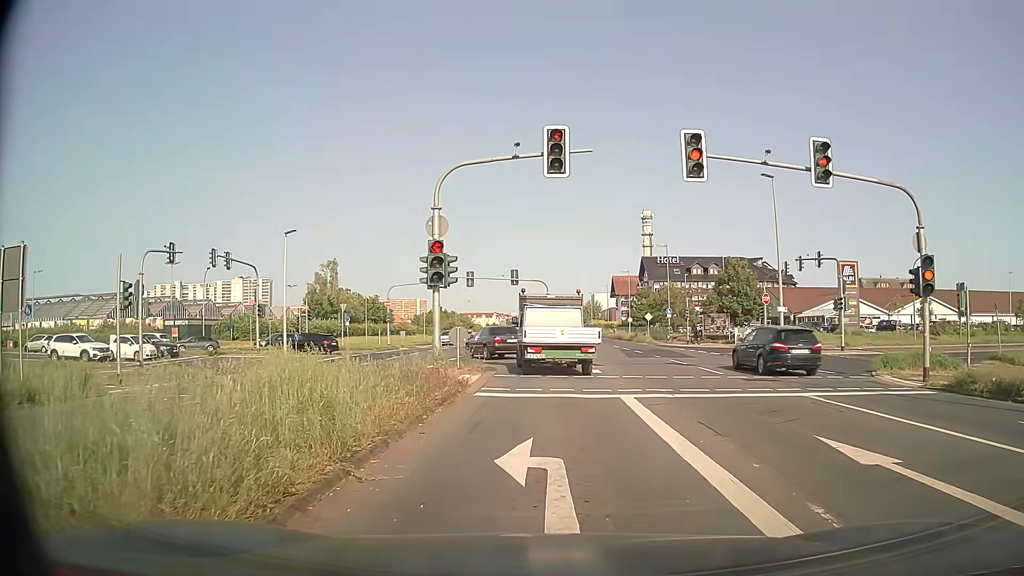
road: primary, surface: asphalt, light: Day
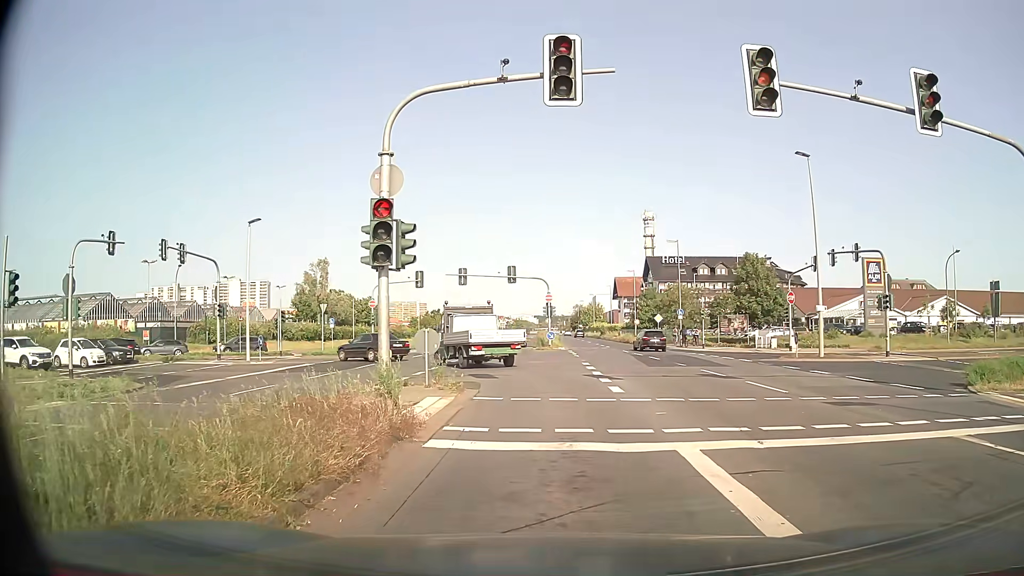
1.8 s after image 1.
(0.0, +5.6) m; 0°
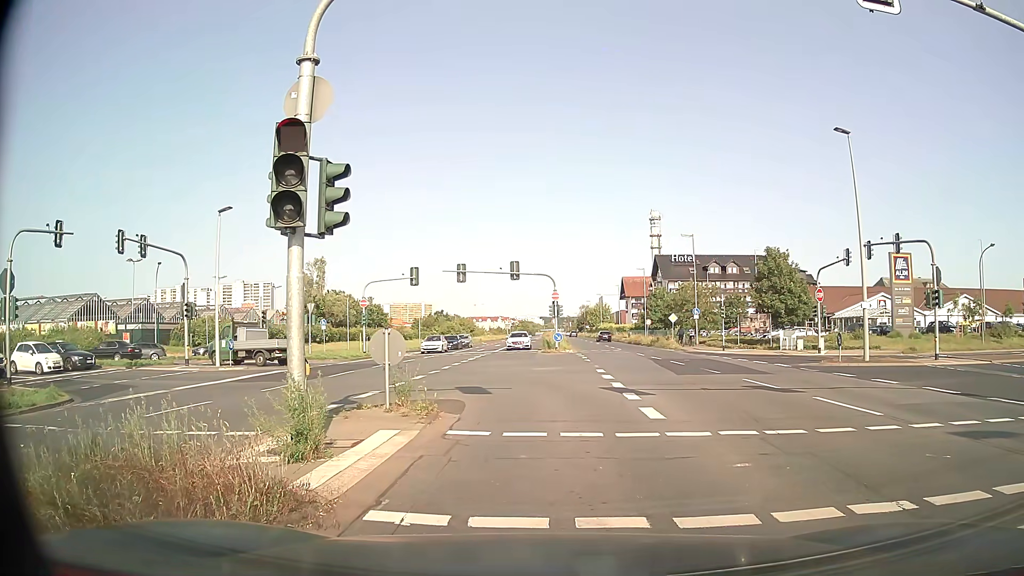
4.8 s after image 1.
(0.0, +4.2) m; -1°
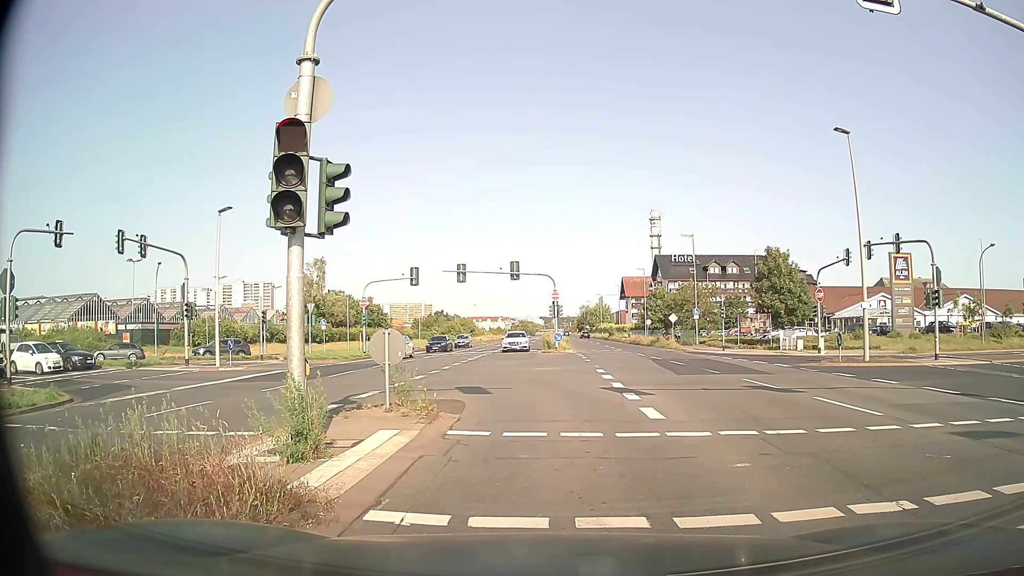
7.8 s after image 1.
(0.0, +0.1) m; 0°
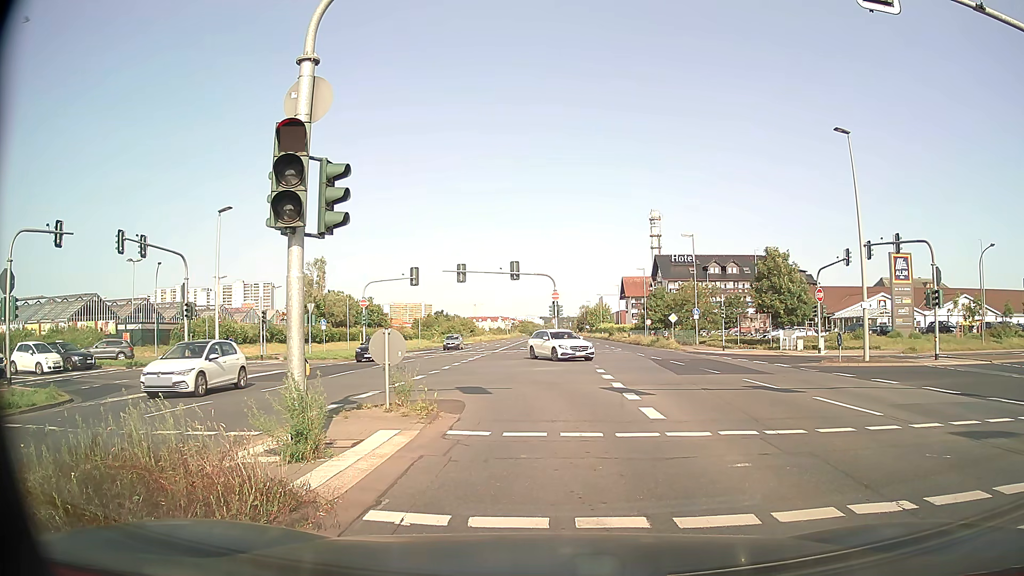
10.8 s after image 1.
(0.0, 0.0) m; 0°
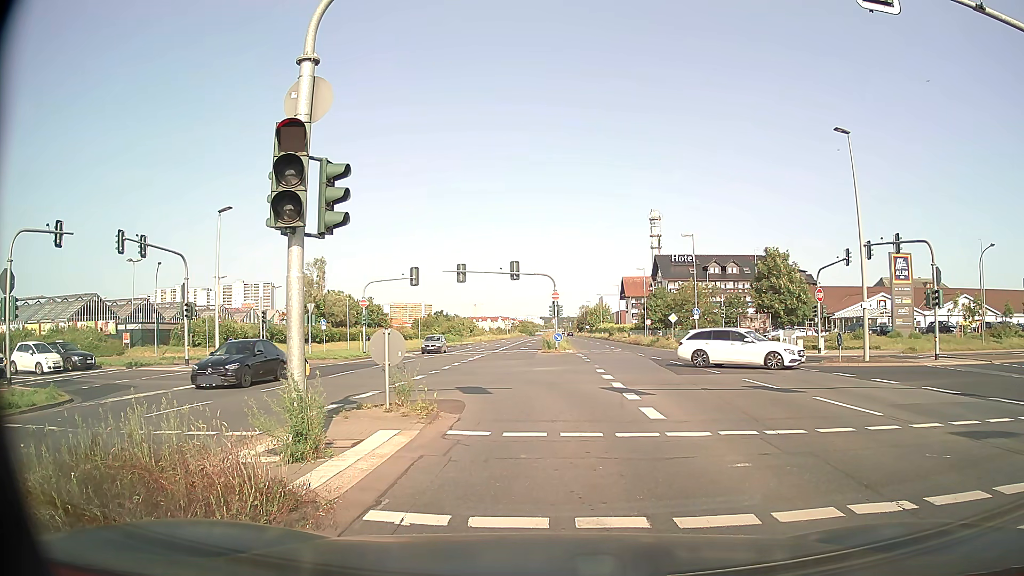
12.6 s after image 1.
(0.0, 0.0) m; 0°
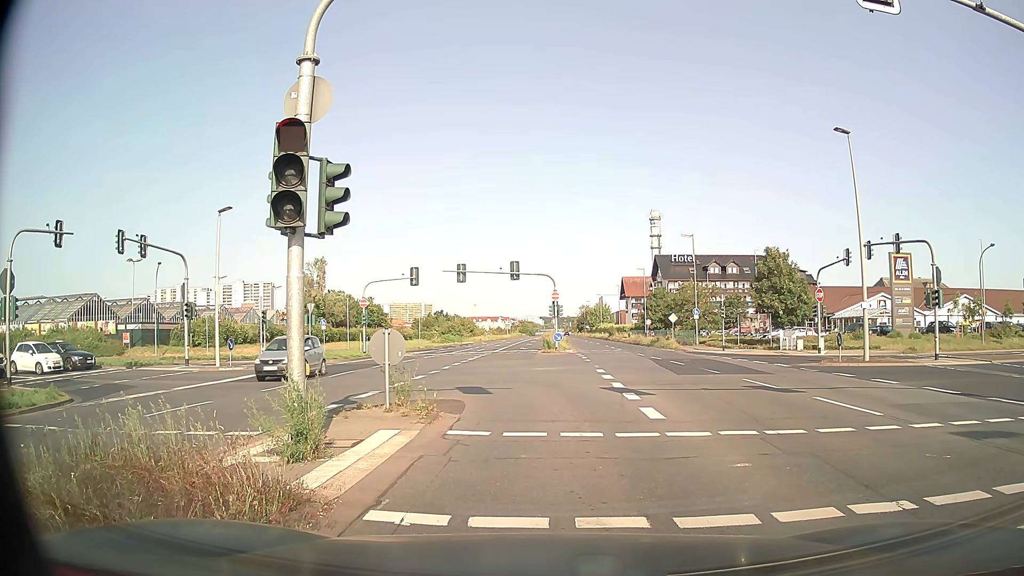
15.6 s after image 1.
(0.0, 0.0) m; 0°
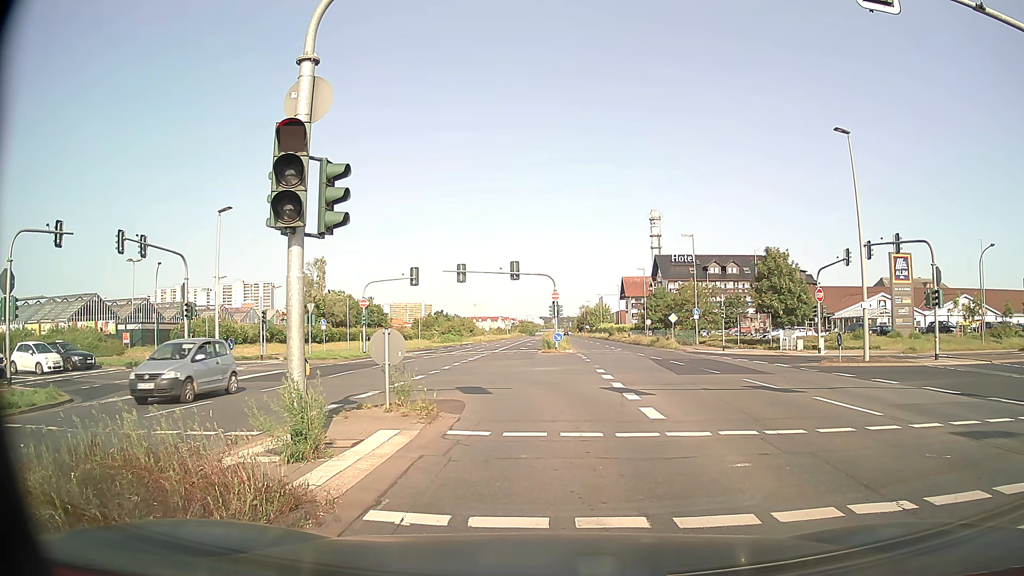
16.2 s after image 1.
(0.0, 0.0) m; 0°
(0, +10) (-1, +20) (-6, +29) (-13, +35) (-23, +39) (-33, +39) (-43, +38) (-53, +37) (-62, +36) (-72, +36) m
